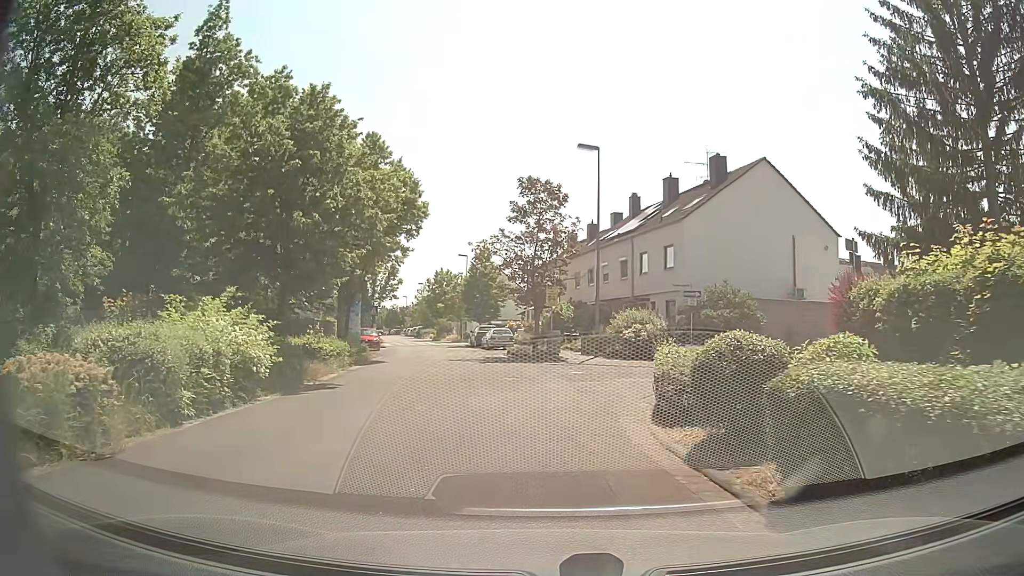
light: Day
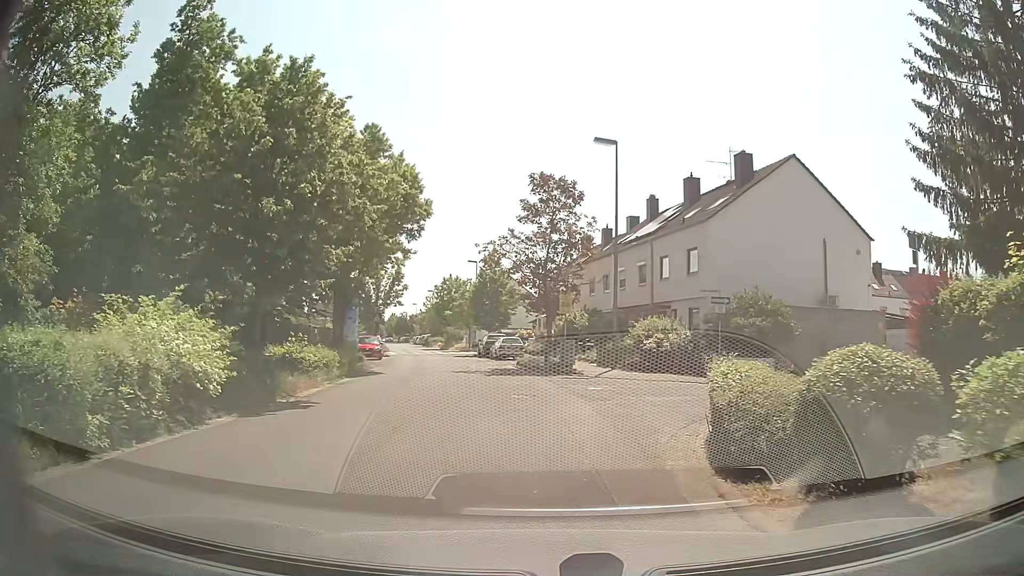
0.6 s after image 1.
(0.0, +2.7) m; -1°
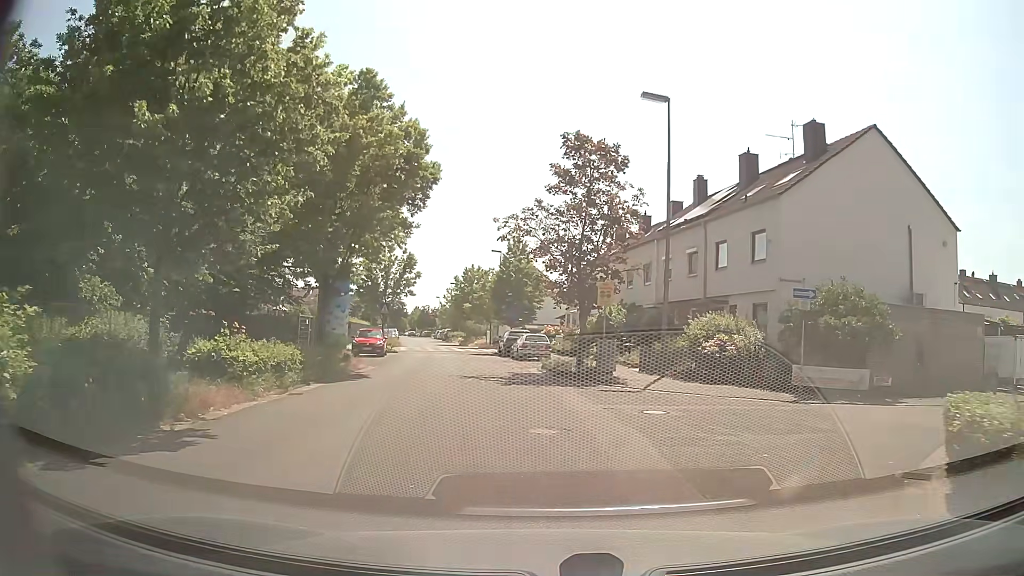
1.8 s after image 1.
(-0.1, +6.0) m; -2°
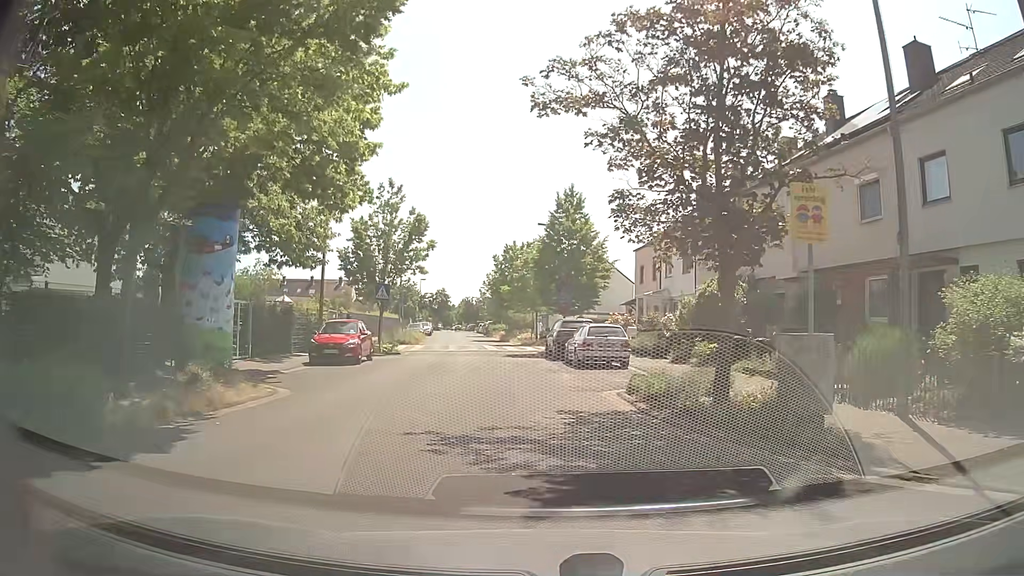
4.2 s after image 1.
(-0.6, +13.8) m; -5°
